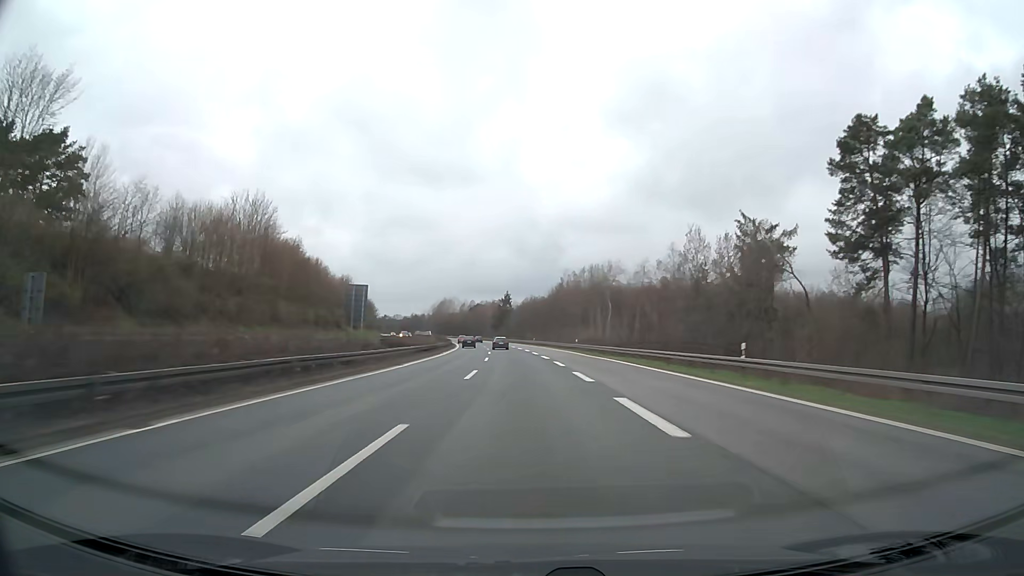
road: motorway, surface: asphalt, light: Day
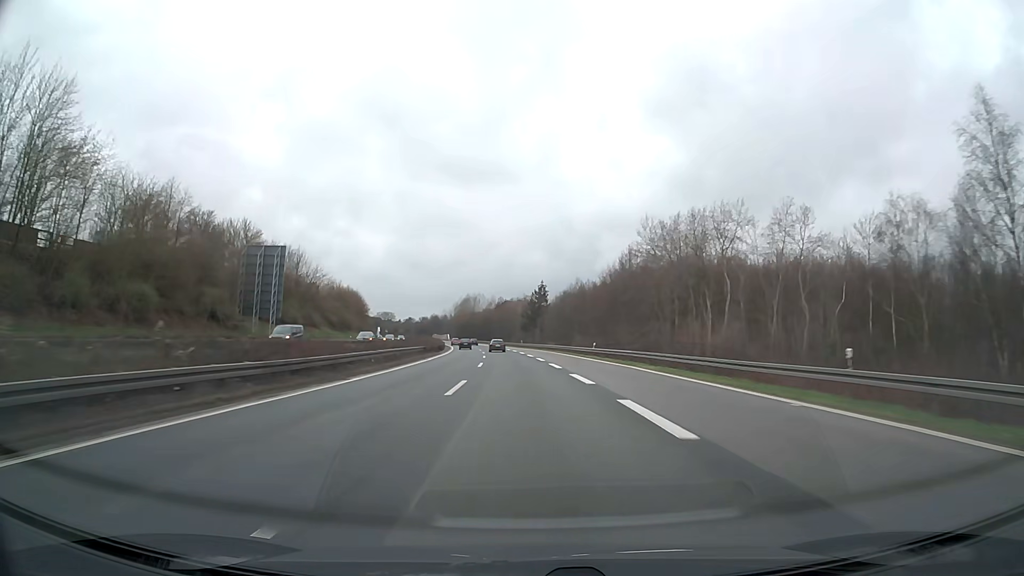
(-1.6, +60.2) m; -3°
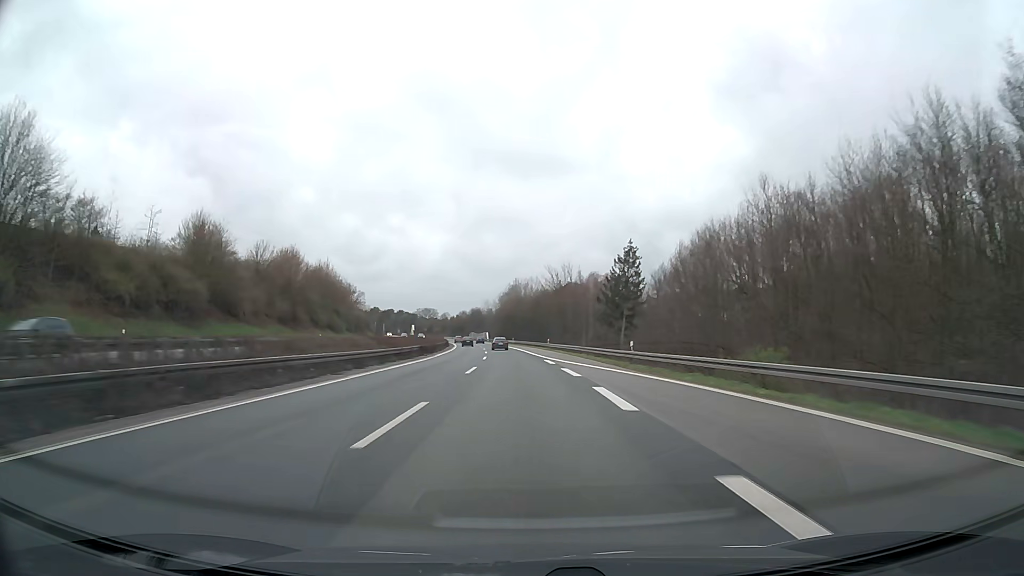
(-3.2, +80.6) m; -5°
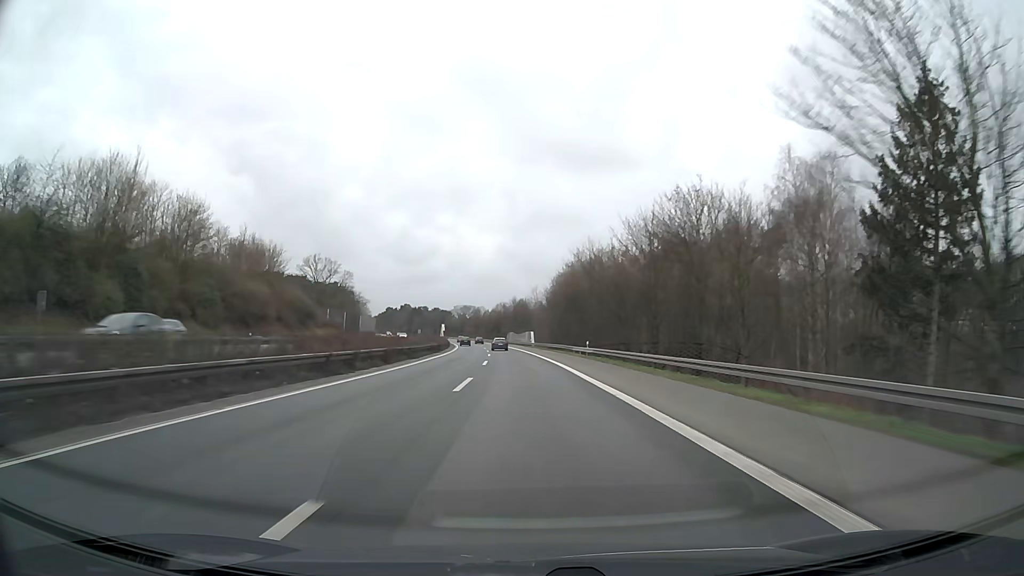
(-3.5, +81.0) m; -4°
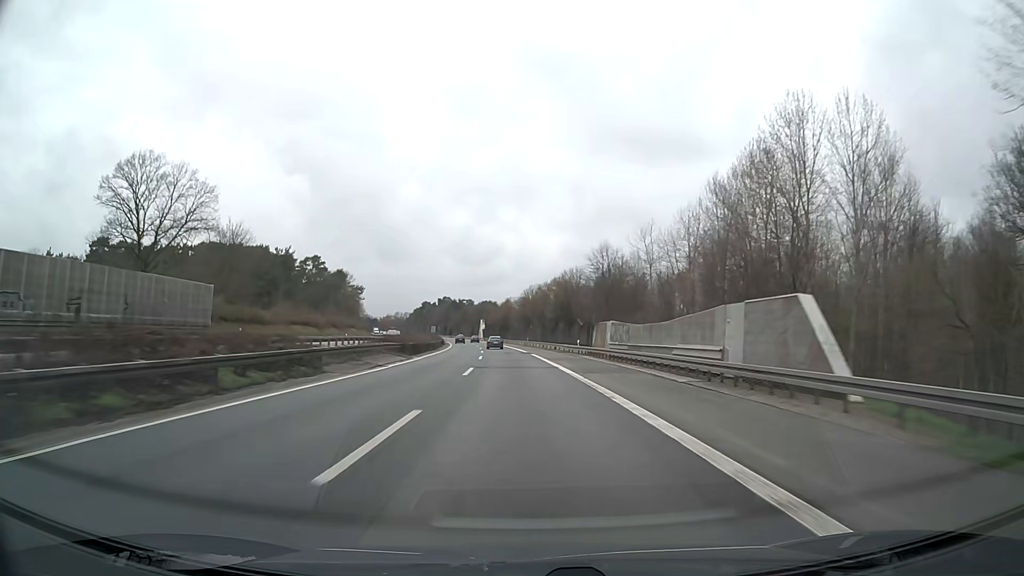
(-4.9, +101.7) m; -5°
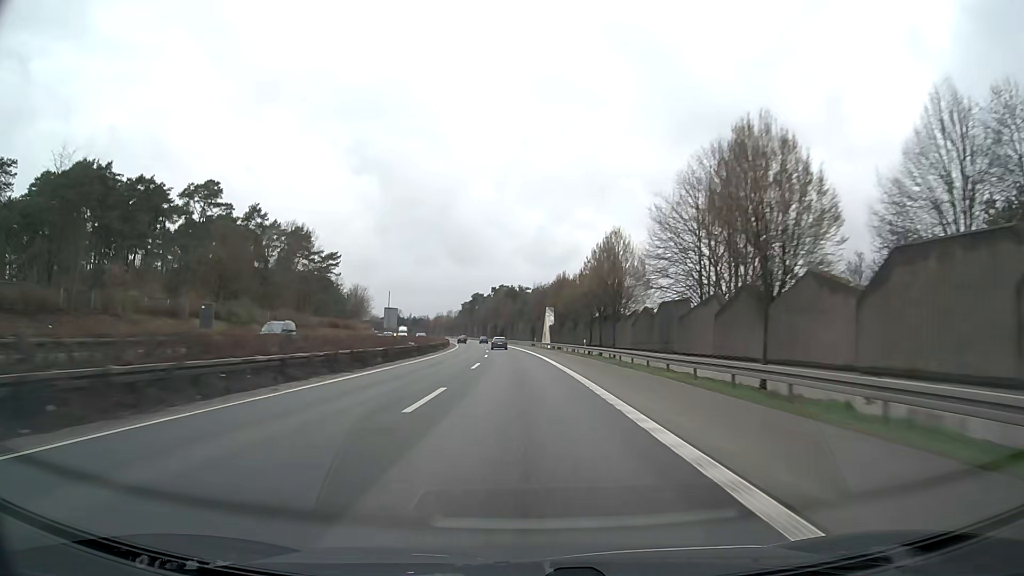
(-5.5, +102.0) m; -6°
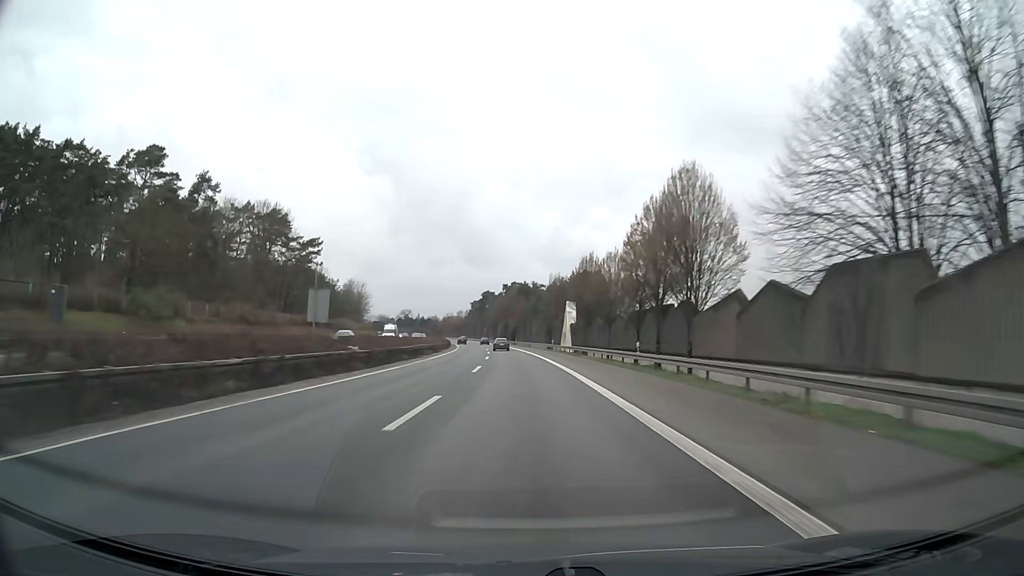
(-0.2, +20.5) m; -1°
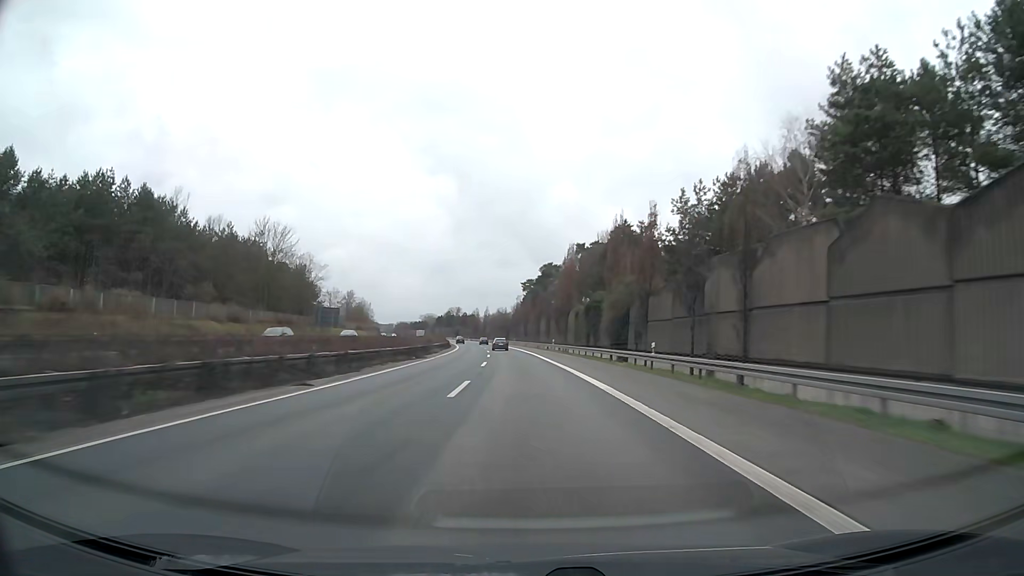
(-4.7, +102.6) m; -6°
(0, +10) (0, +20) (0, +30) (-1, +40) (-1, +50) (-2, +60) (-2, +70) (-3, +80) (-4, +90) (-5, +100) m
